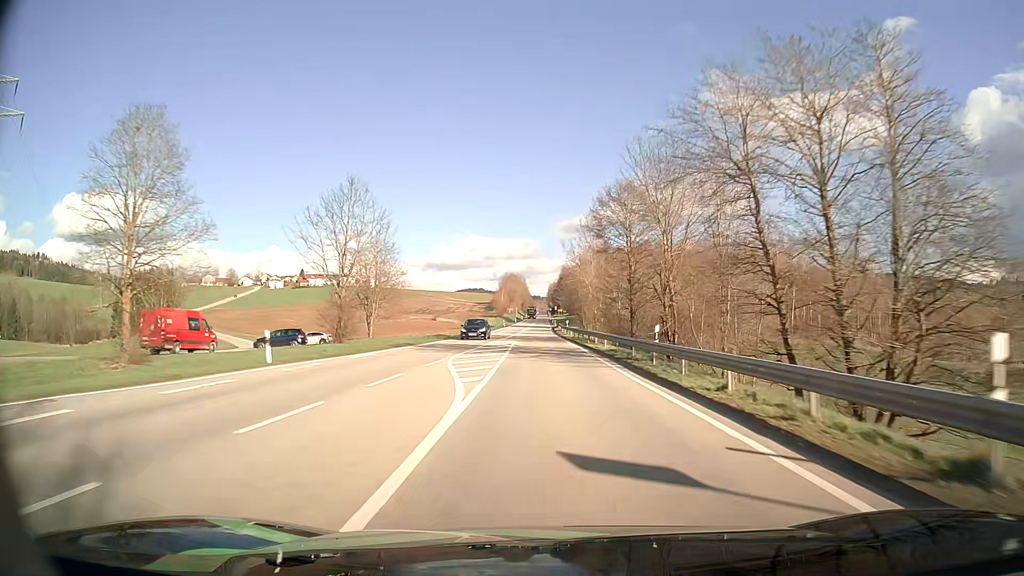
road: secondary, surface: asphalt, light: Day
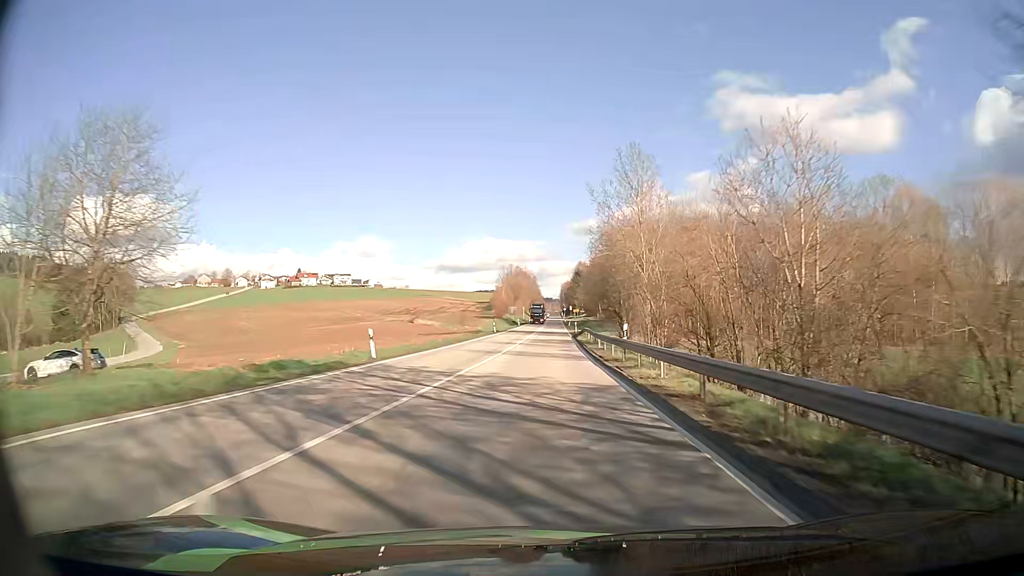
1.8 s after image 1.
(-0.4, +41.1) m; -1°
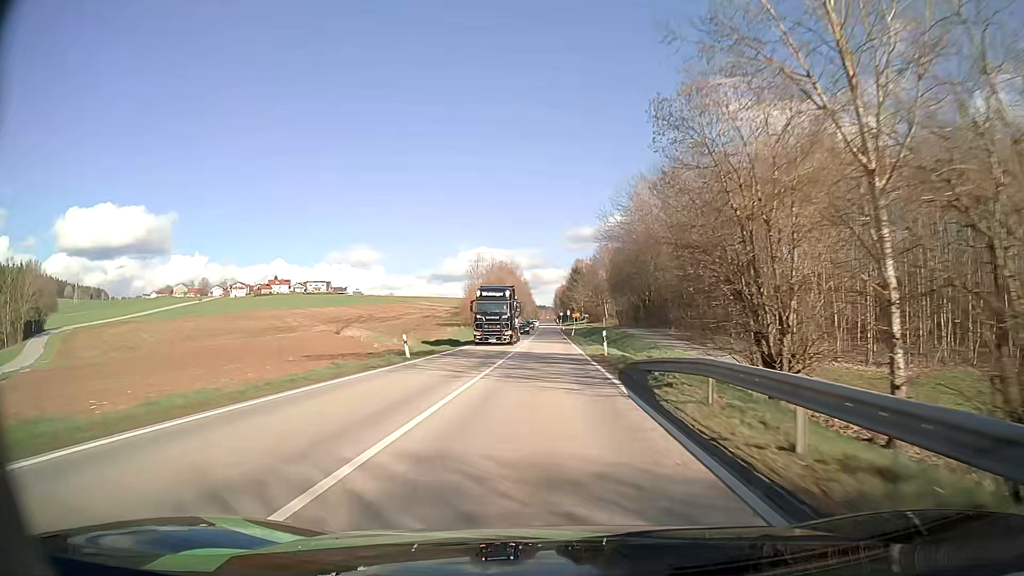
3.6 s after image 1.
(0.0, +41.1) m; 0°
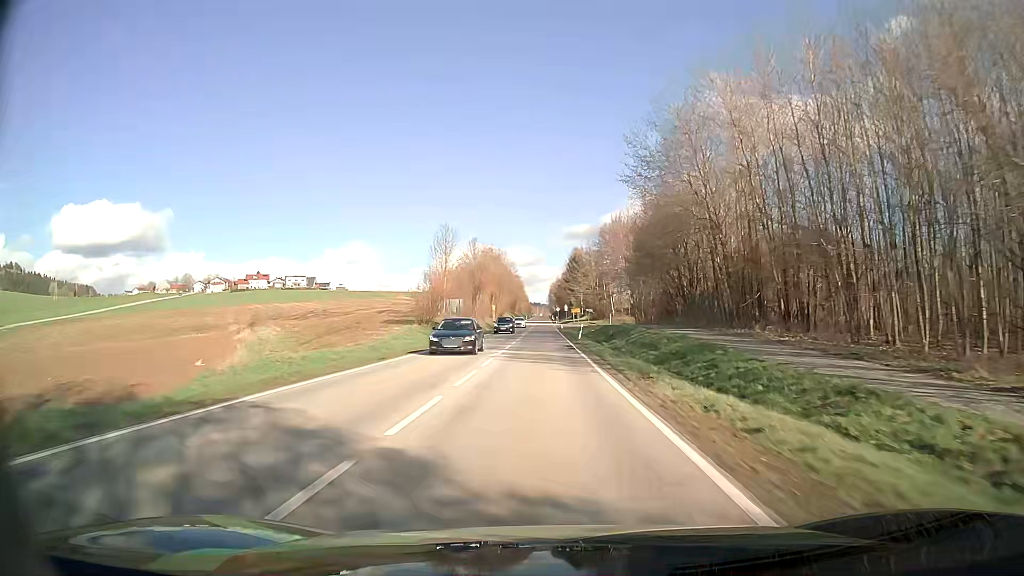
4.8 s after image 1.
(+0.1, +27.4) m; +1°
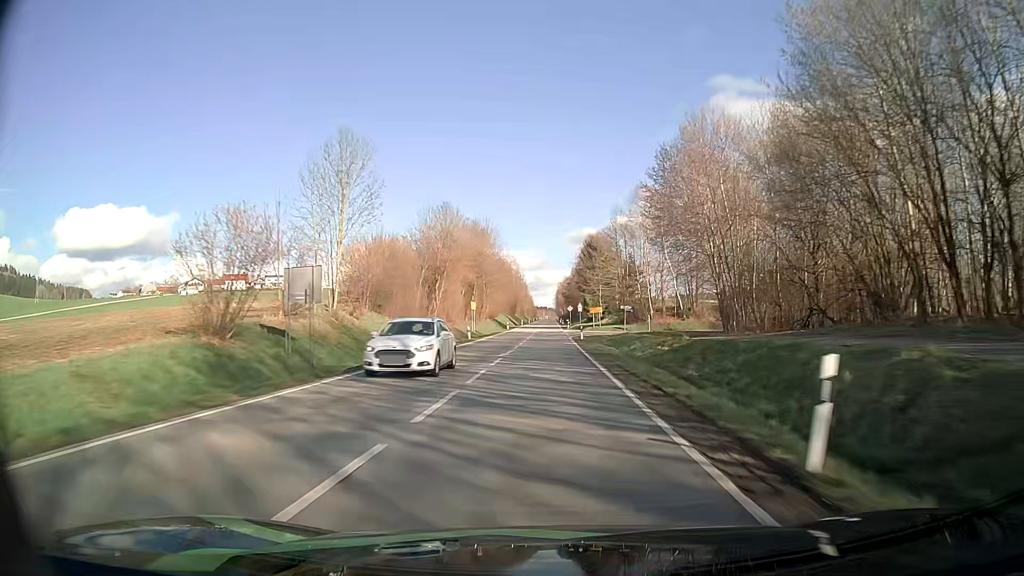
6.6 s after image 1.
(-0.3, +40.8) m; -1°
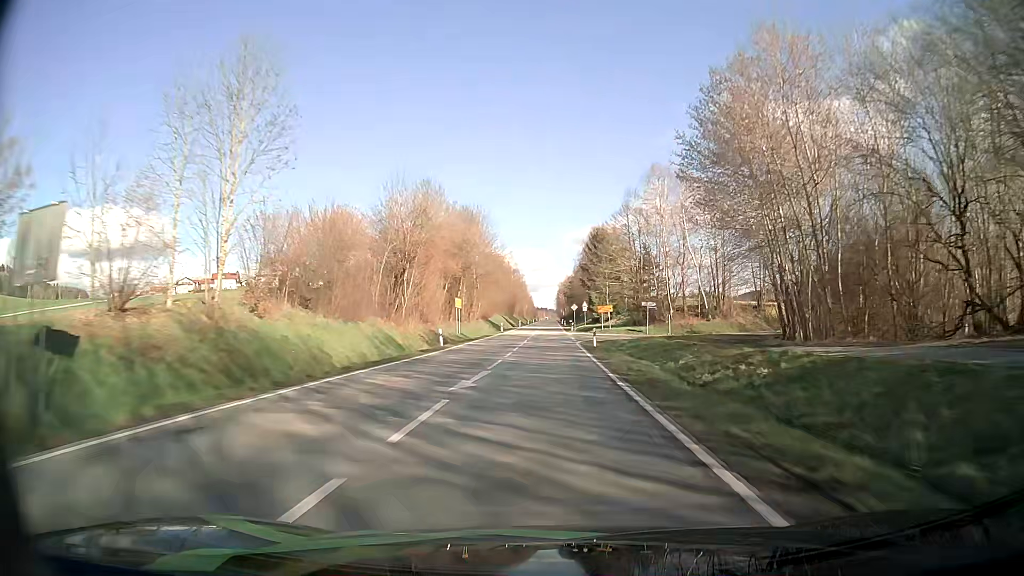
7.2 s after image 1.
(0.0, +13.5) m; 0°
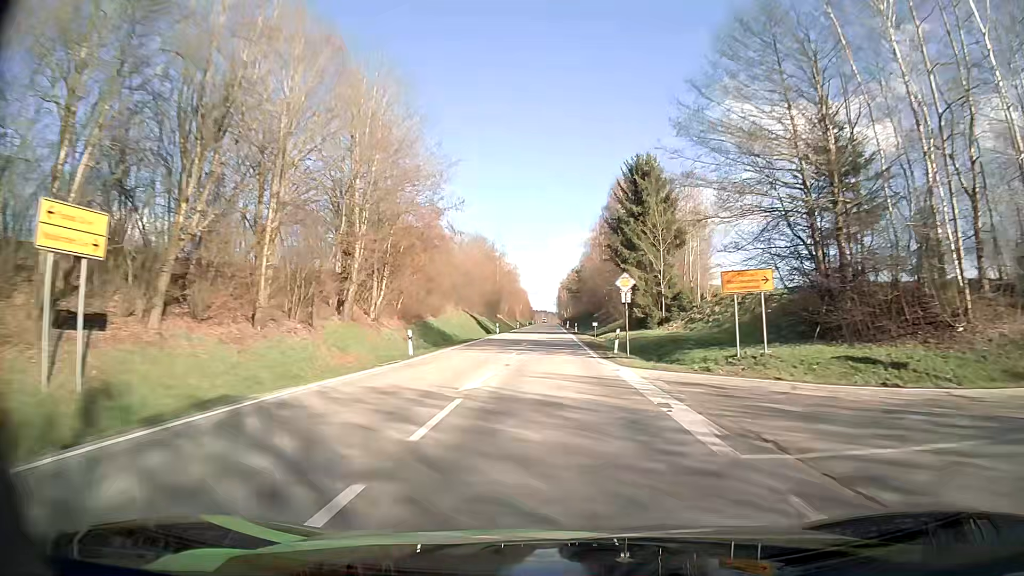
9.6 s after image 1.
(0.0, +54.4) m; 0°
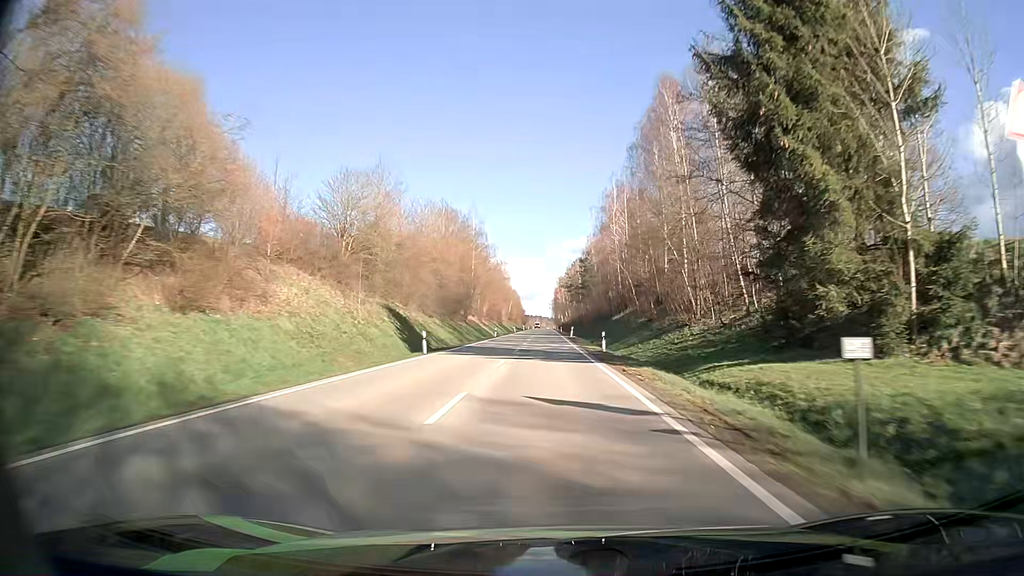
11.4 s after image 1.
(+0.2, +41.3) m; +1°
(0, +10) (0, +20) (0, +30) (0, +40) (0, +50) (0, +60) (0, +70) (0, +80) (0, +90) (0, +100) m
